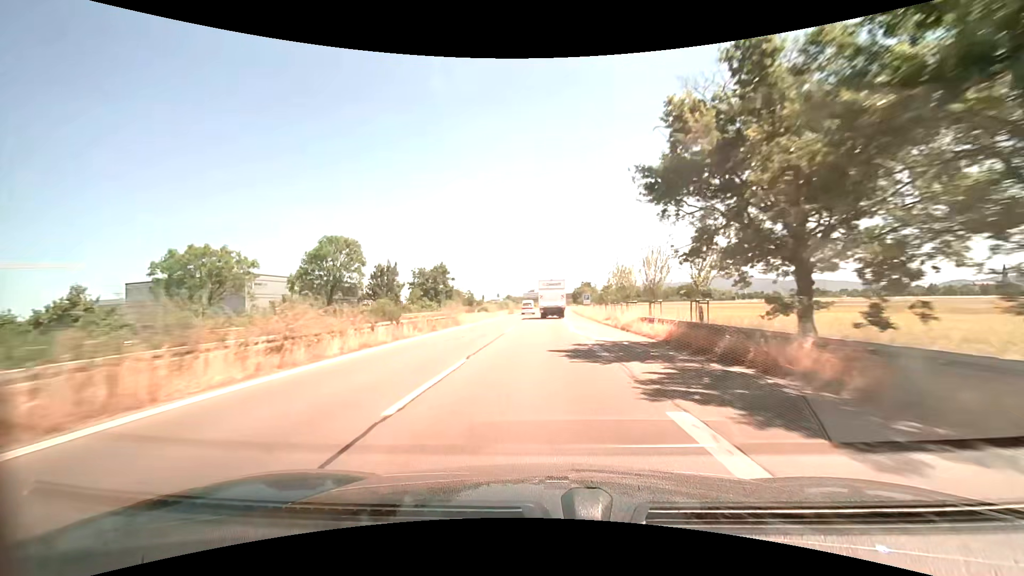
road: trunk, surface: asphalt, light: Day
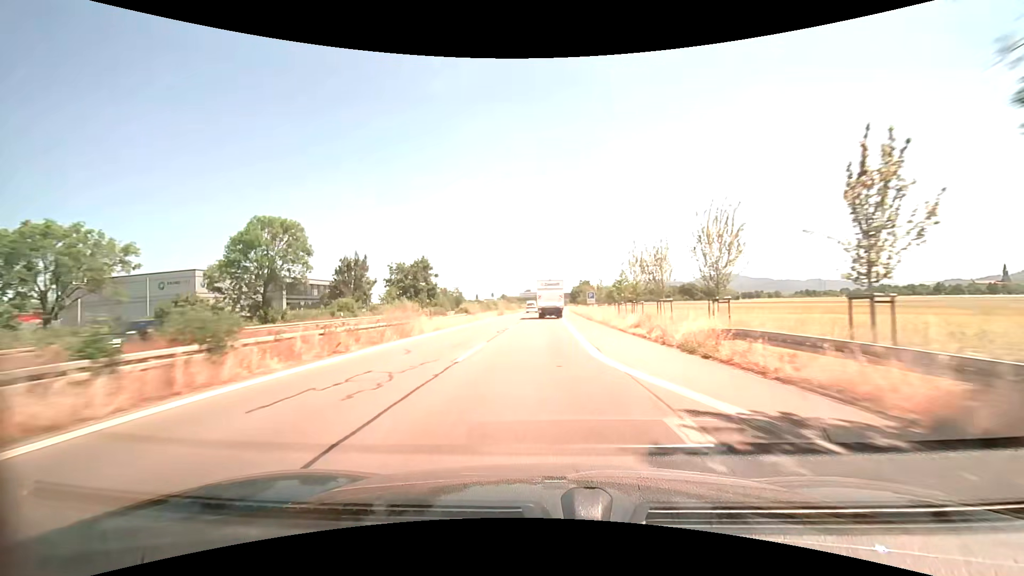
(0.0, +12.4) m; 0°
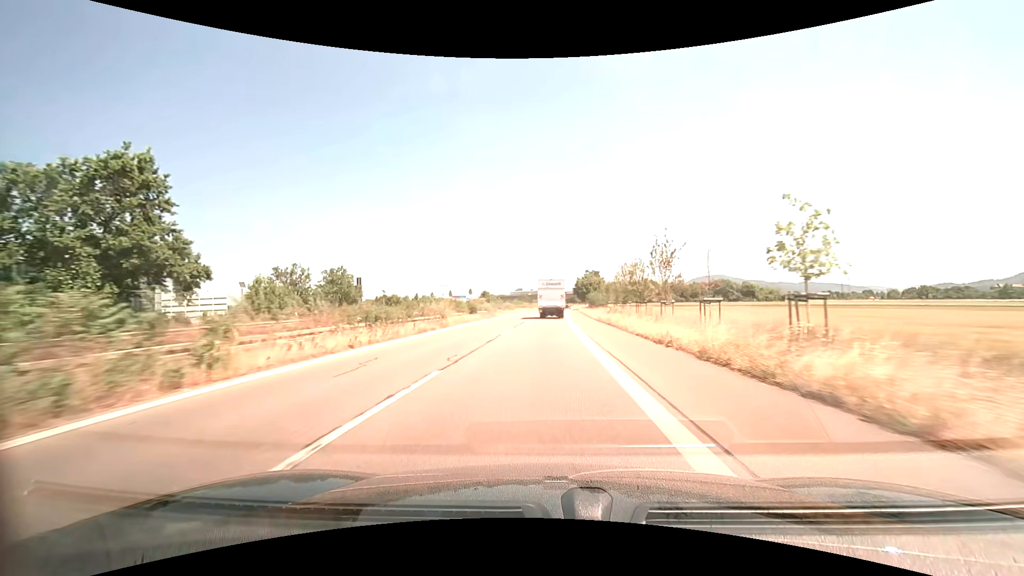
(+0.6, +62.3) m; +1°
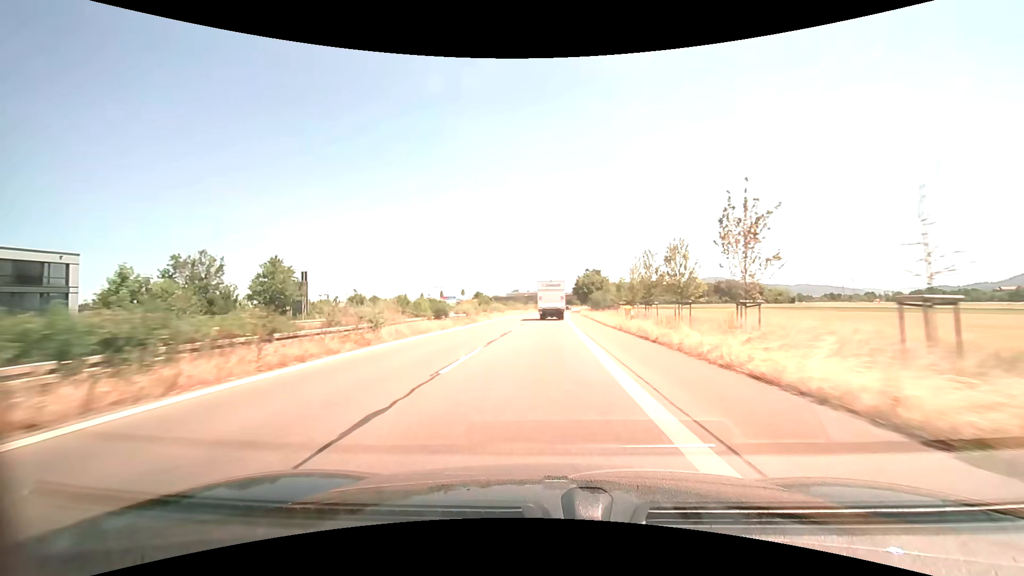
(+0.1, +12.5) m; 0°
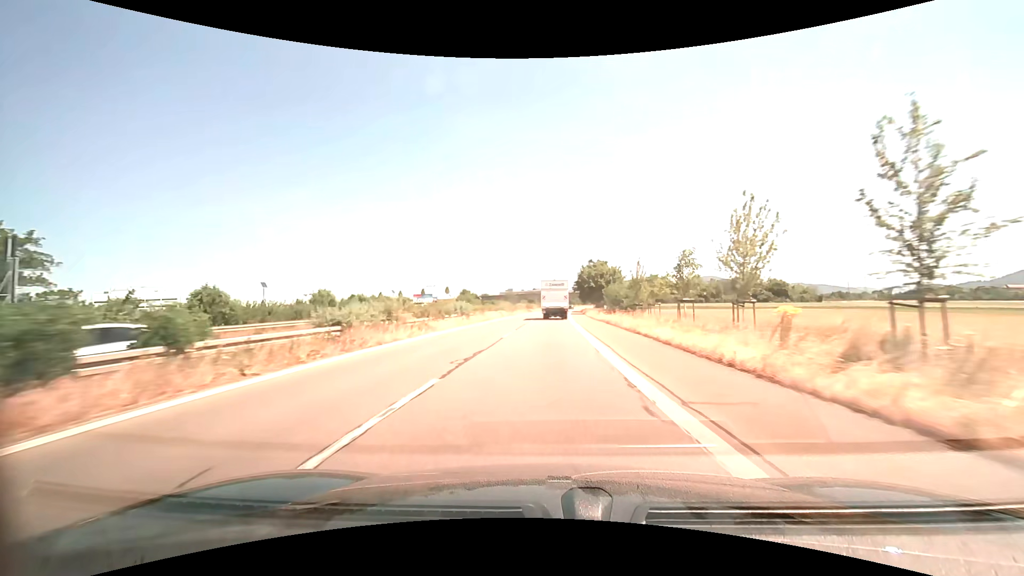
(+0.2, +25.0) m; +1°
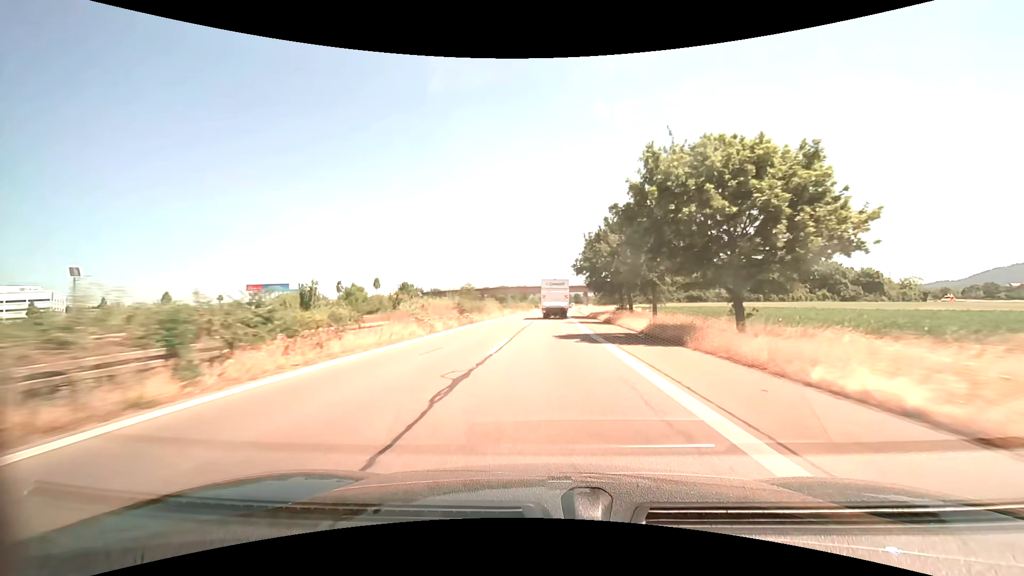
(+1.0, +62.4) m; +2°
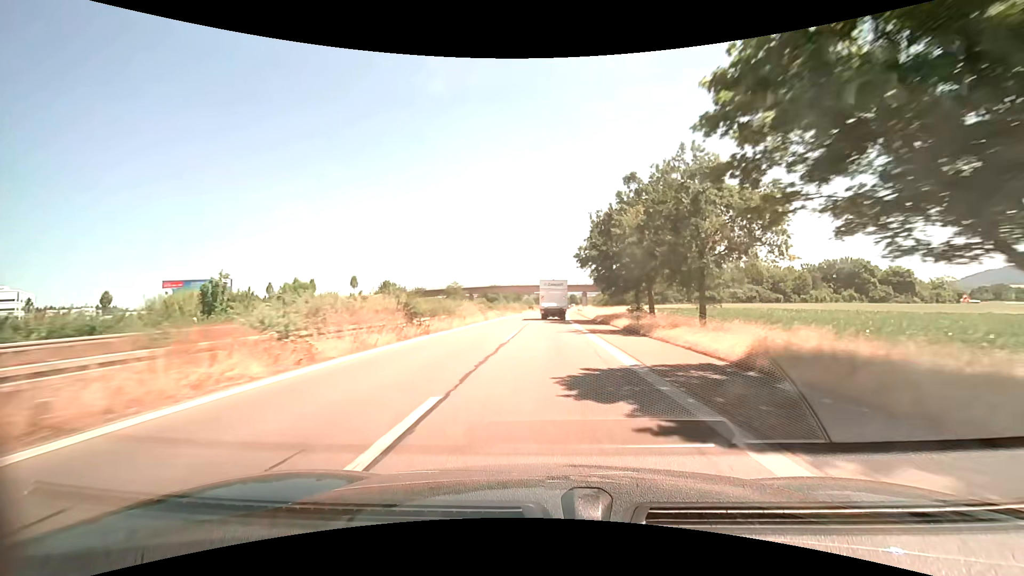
(+0.1, +12.4) m; +1°
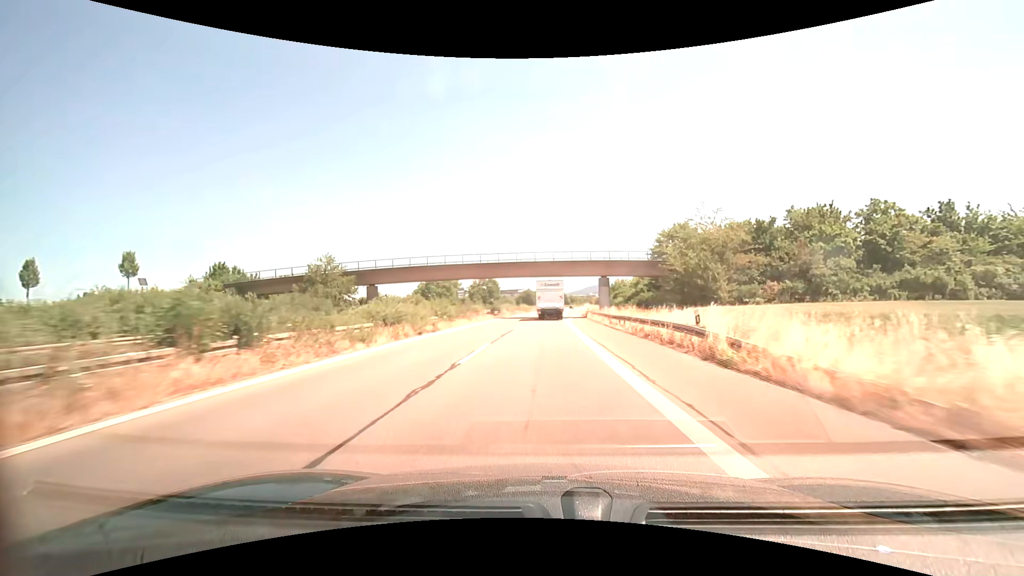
(+1.1, +61.9) m; +1°
(0, +10) (0, +20) (0, +30) (0, +40) (0, +50) (+1, +60) (+1, +70) (+1, +80) (+2, +90) (+2, +100) m
